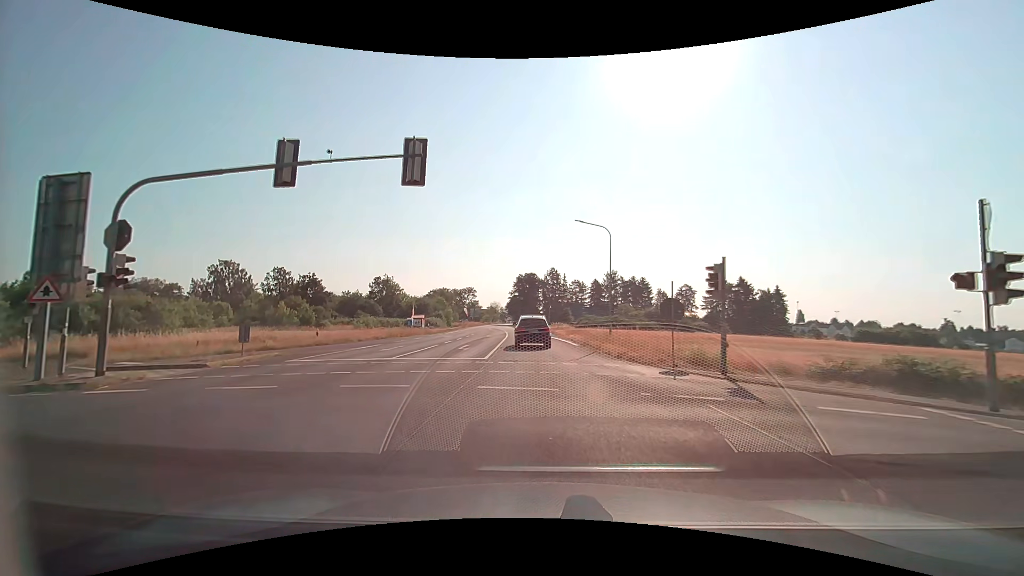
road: secondary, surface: asphalt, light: Day
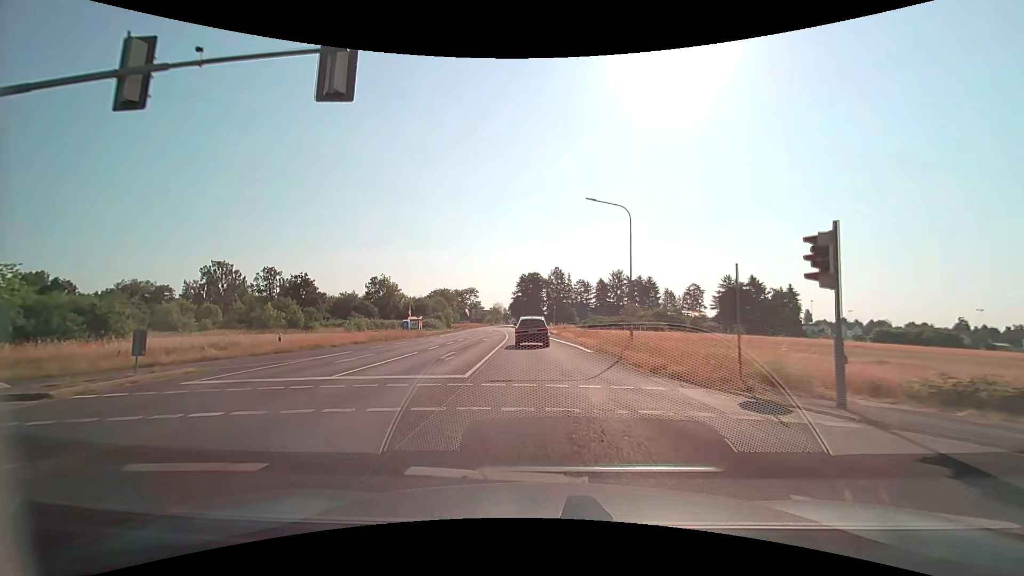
(0.0, +5.8) m; 0°
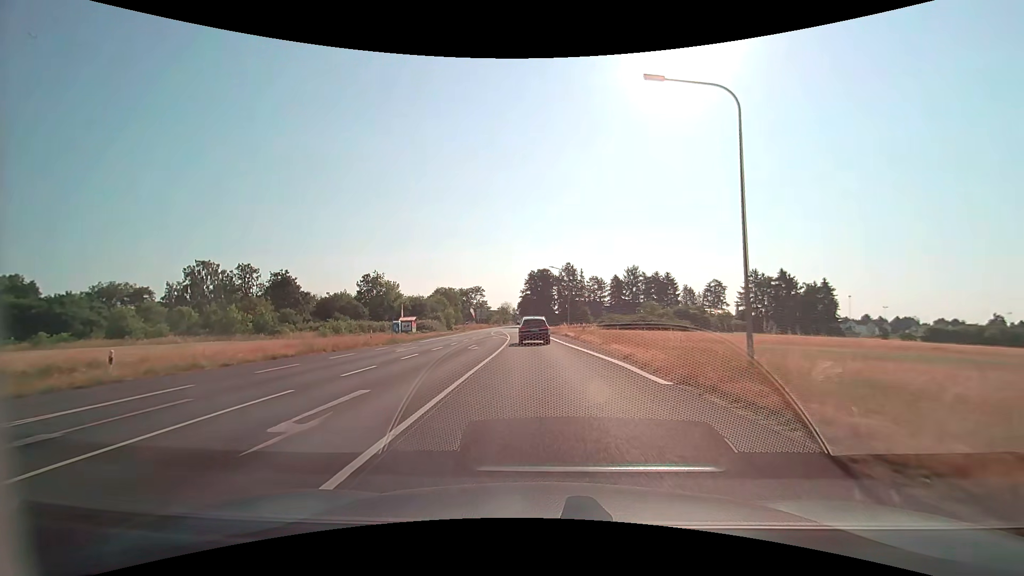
(-0.1, +12.8) m; -1°
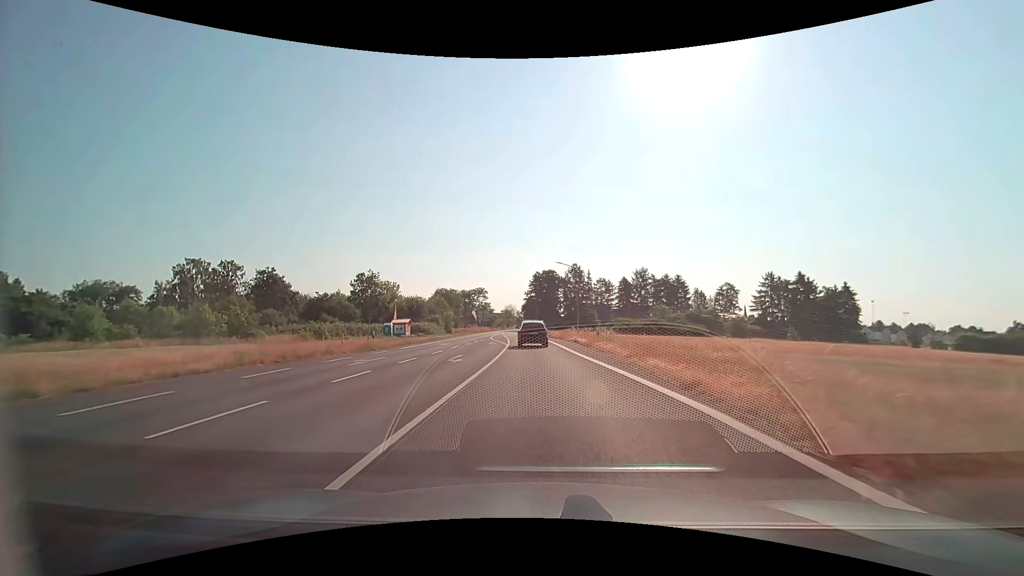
(0.0, +7.0) m; -1°
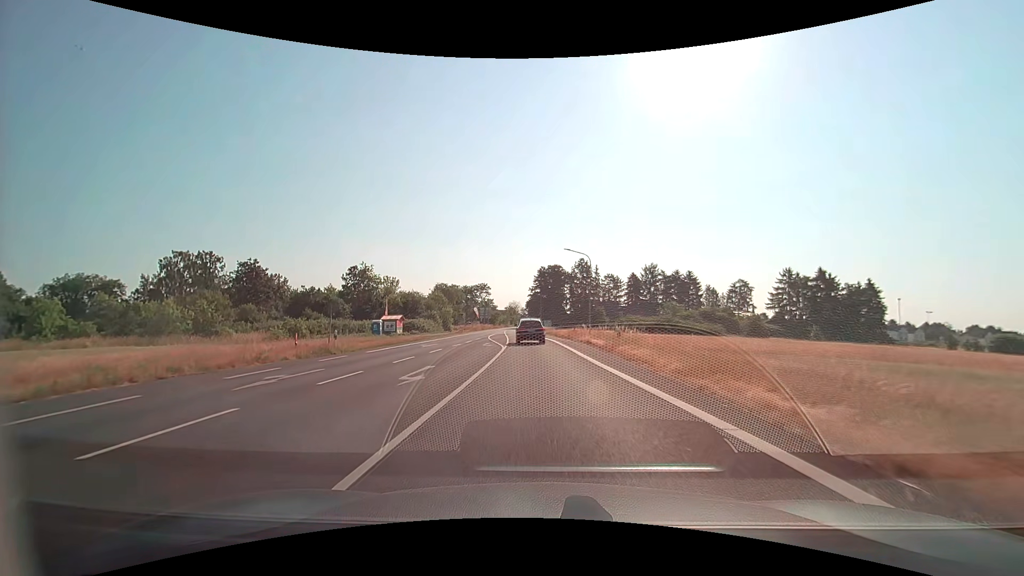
(0.0, +7.4) m; 0°
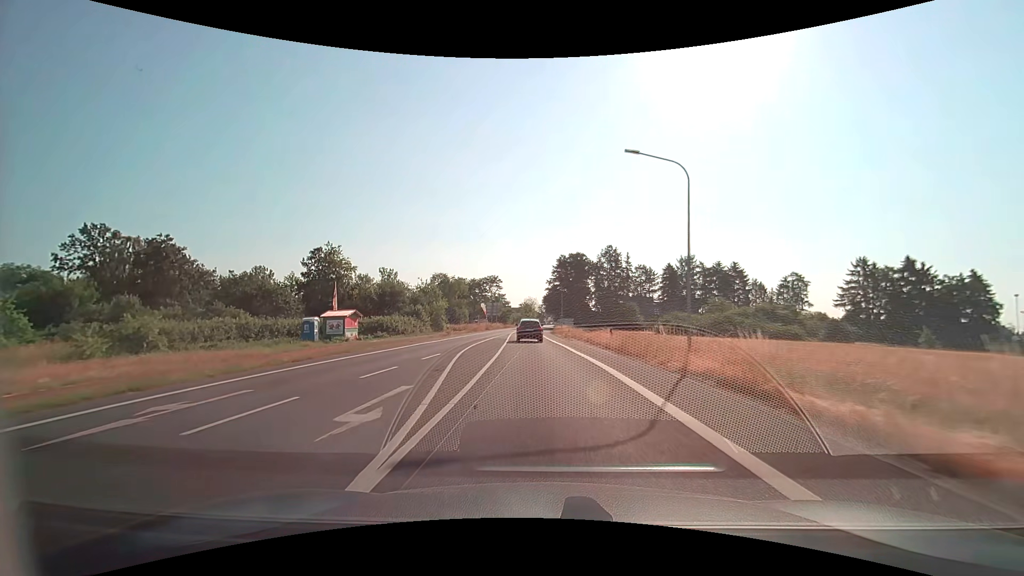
(-0.4, +24.0) m; -2°
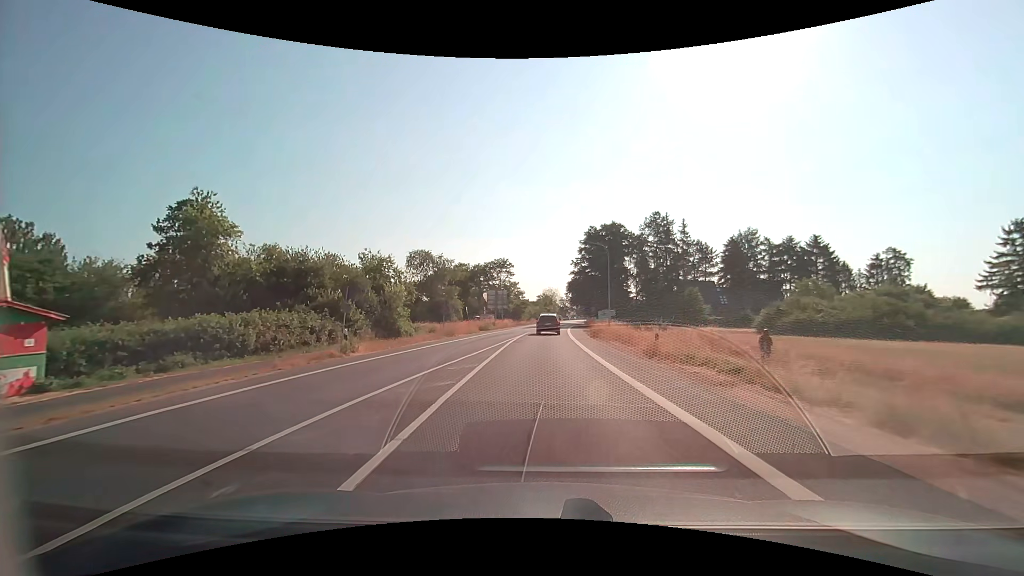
(-0.7, +32.8) m; -2°
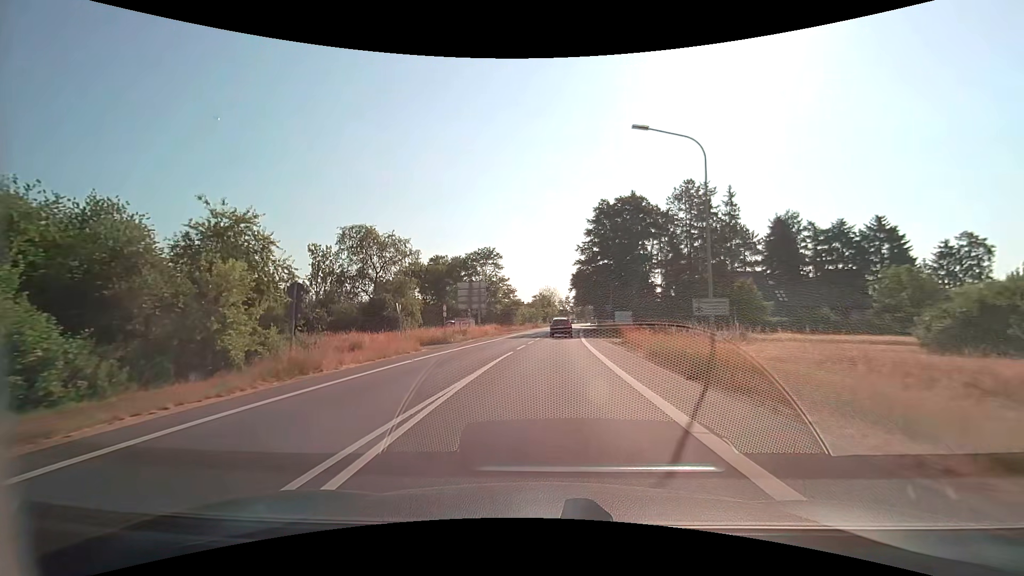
(0.0, +24.2) m; 0°
